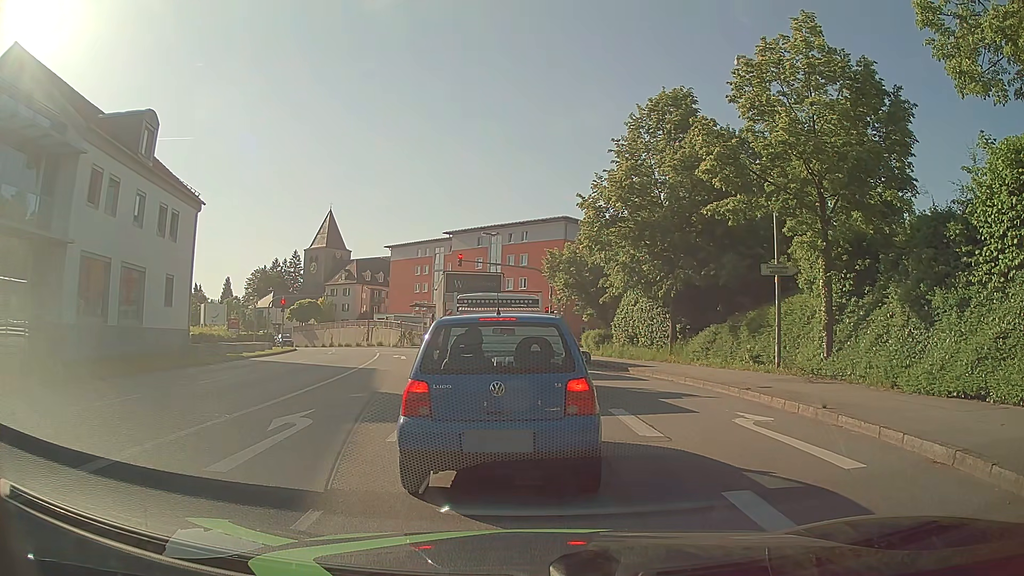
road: tertiary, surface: asphalt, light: Day
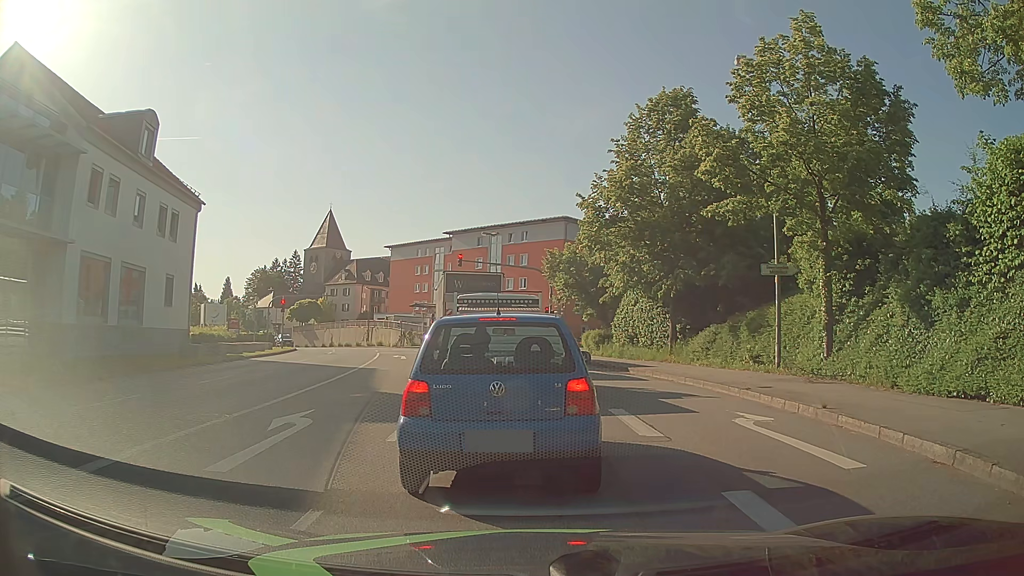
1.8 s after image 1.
(0.0, 0.0) m; 0°
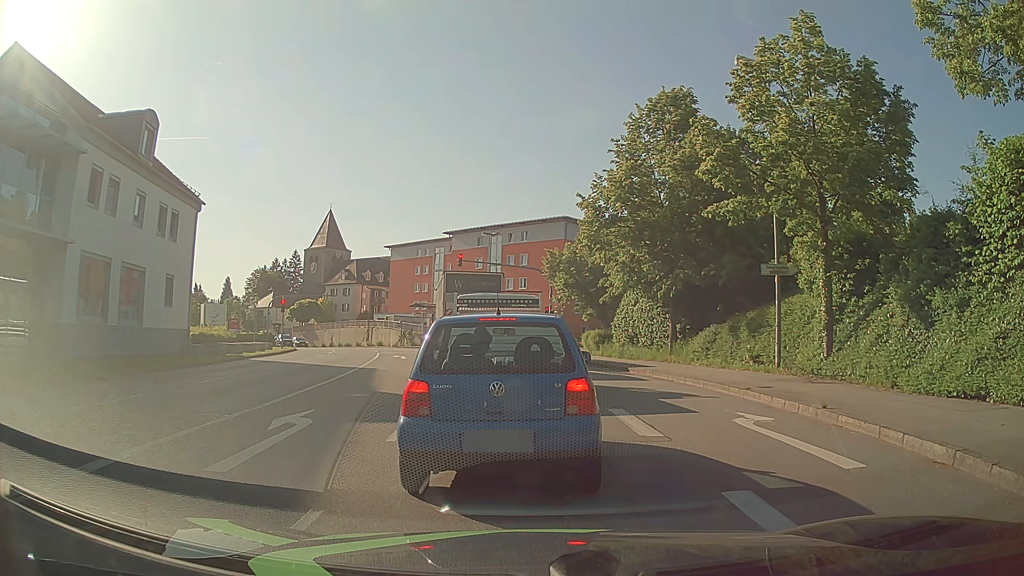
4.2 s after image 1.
(0.0, 0.0) m; 0°
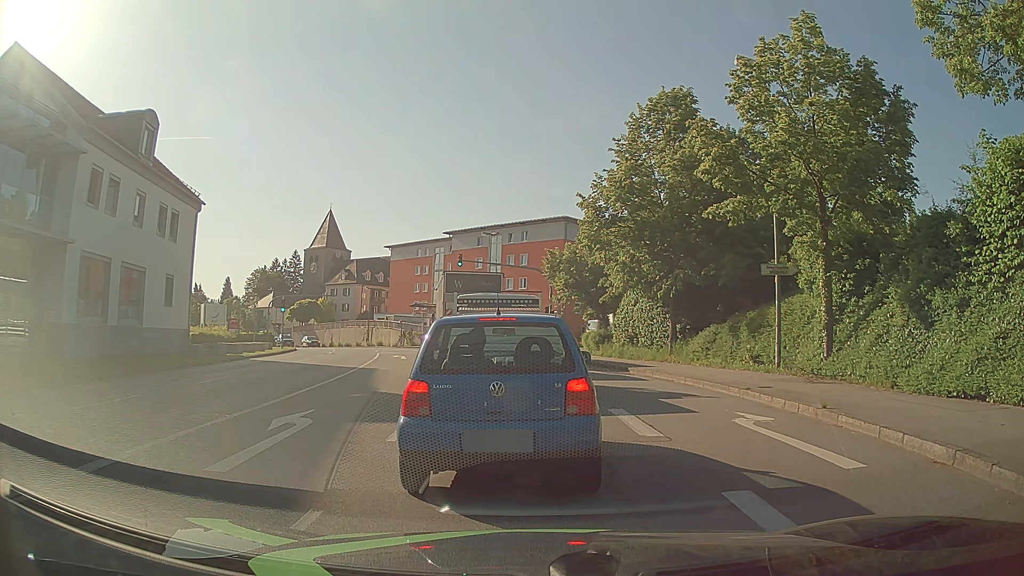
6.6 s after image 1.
(0.0, 0.0) m; 0°
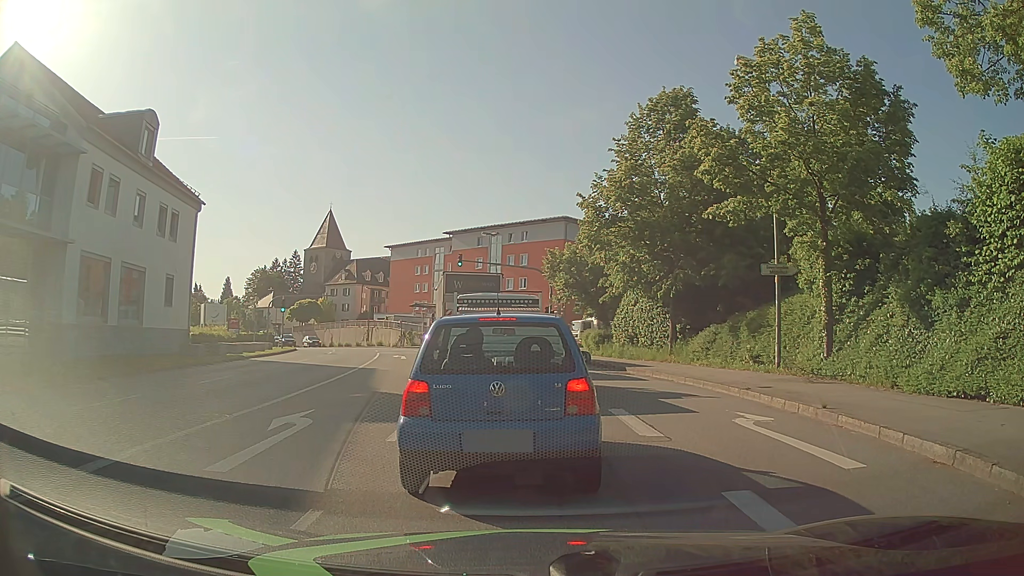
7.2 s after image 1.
(0.0, 0.0) m; 0°
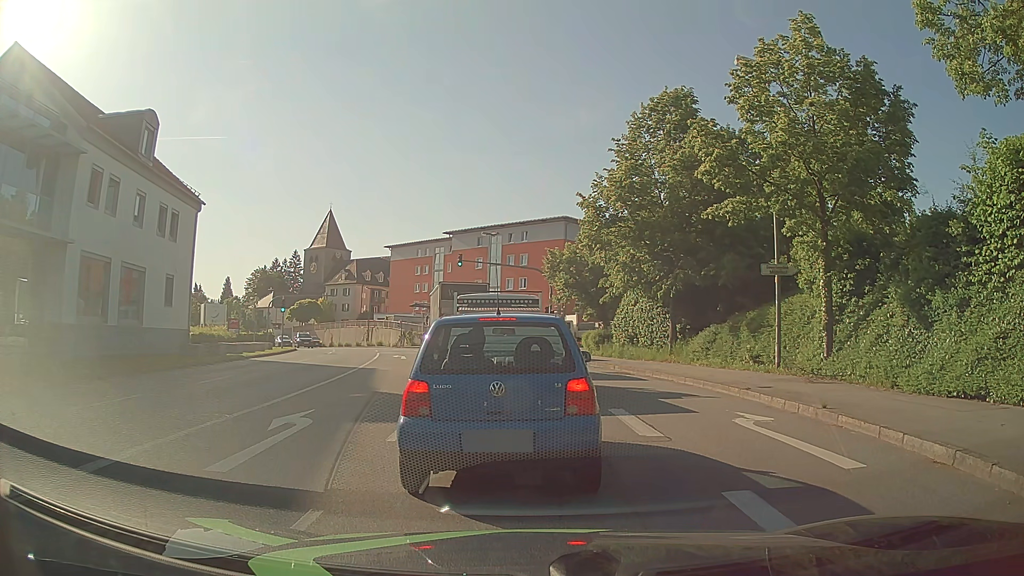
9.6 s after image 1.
(0.0, 0.0) m; 0°
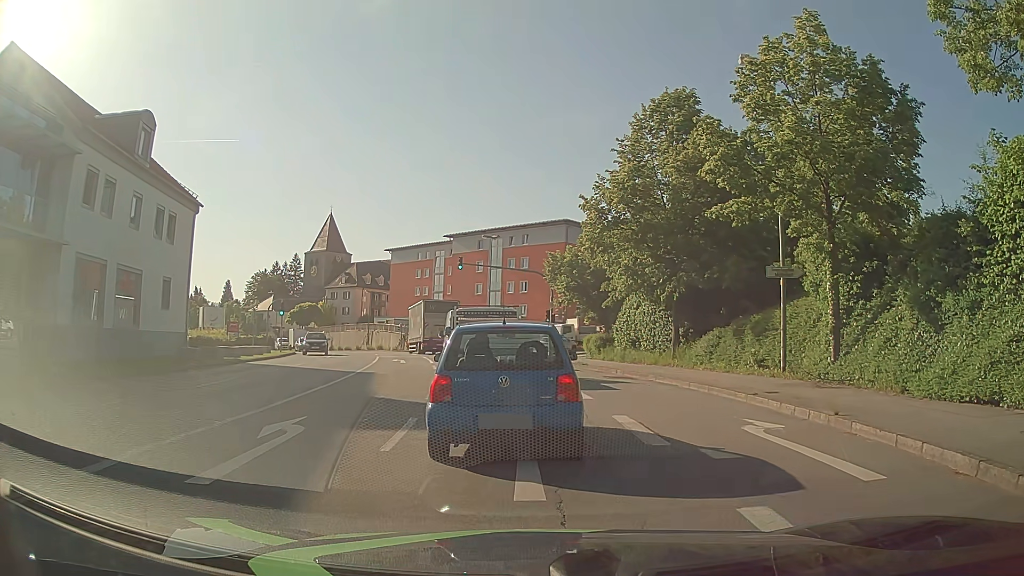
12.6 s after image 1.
(0.0, +0.5) m; 0°
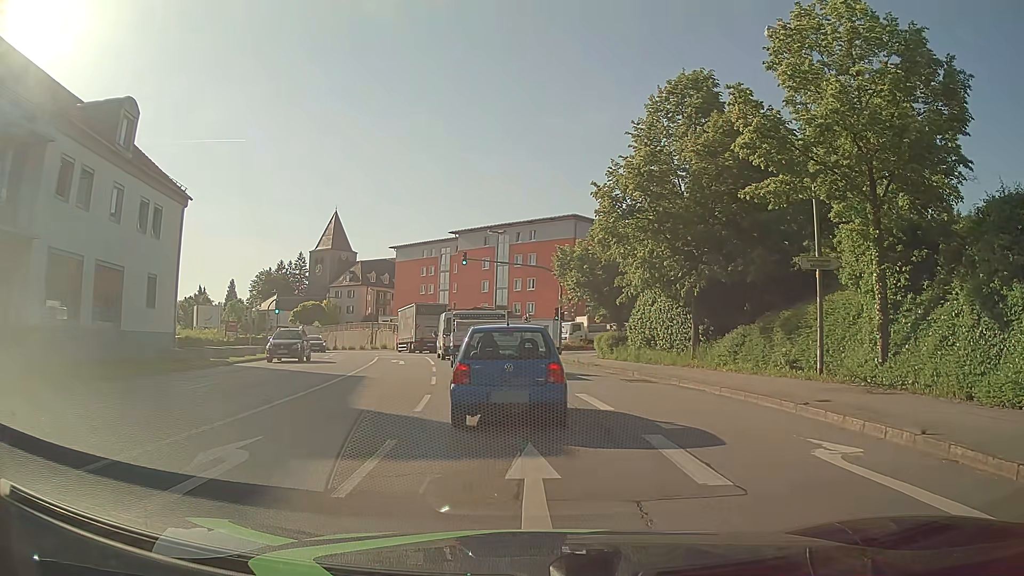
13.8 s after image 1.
(-0.1, +2.4) m; -3°
